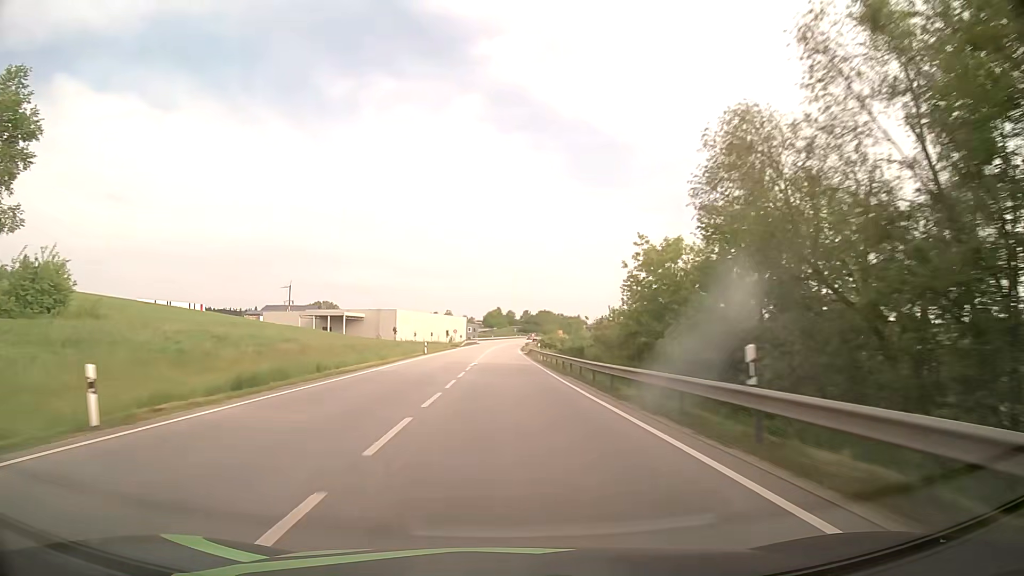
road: primary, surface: asphalt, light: Day
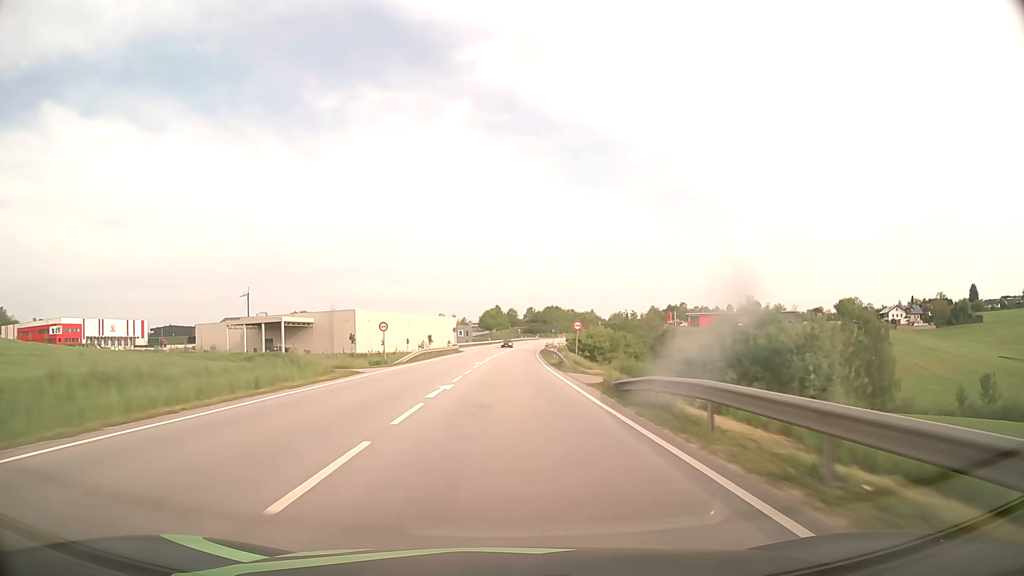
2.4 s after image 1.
(-0.1, +62.9) m; 0°
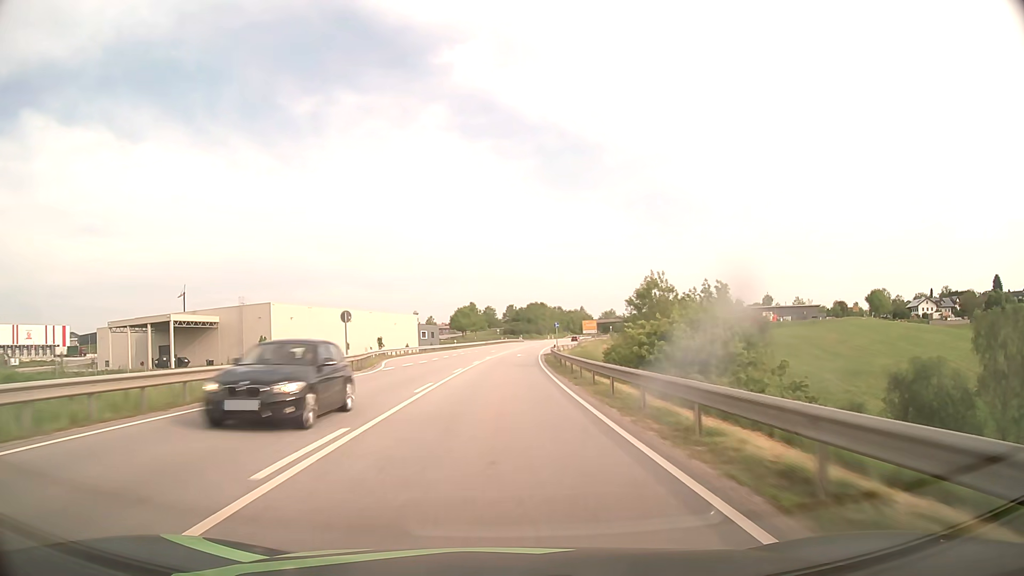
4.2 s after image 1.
(+0.7, +46.9) m; +2°
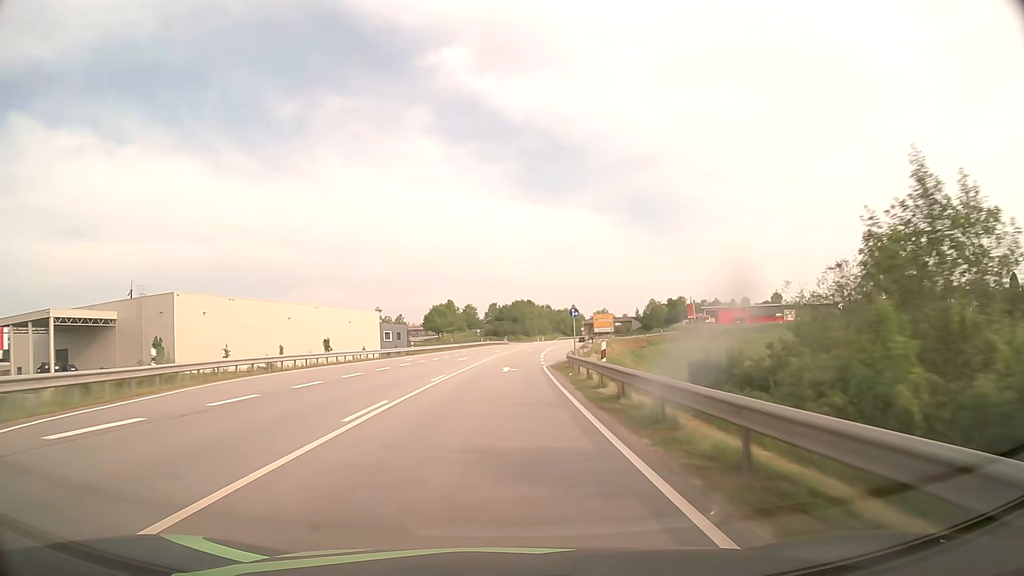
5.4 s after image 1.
(+0.4, +31.0) m; +2°
(0, +10) (0, +20) (0, +30) (+1, +40) (+1, +50) (+1, +60) (+2, +70) (+3, +80) (+4, +90) (+4, +100) m
